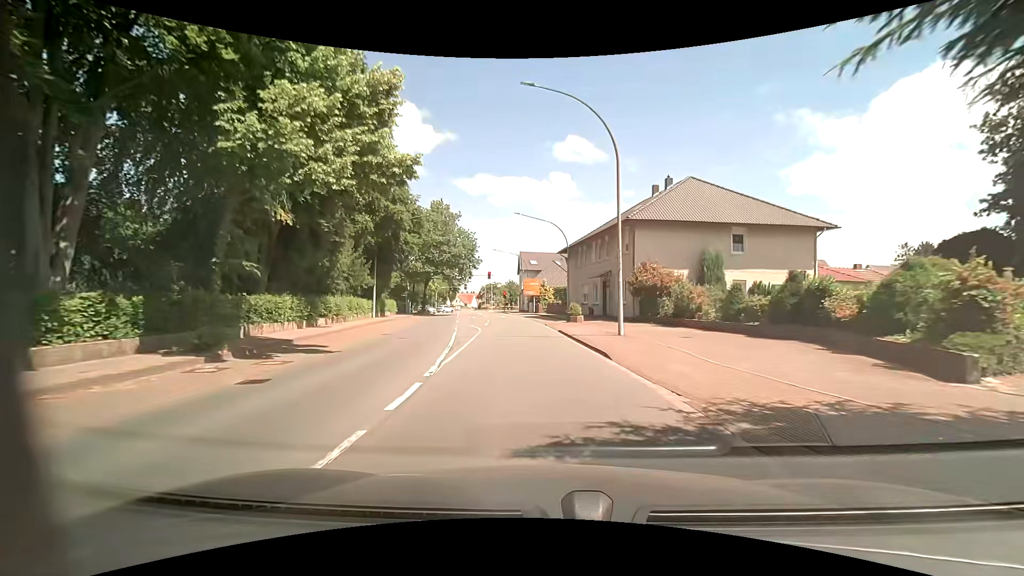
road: primary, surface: asphalt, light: Day
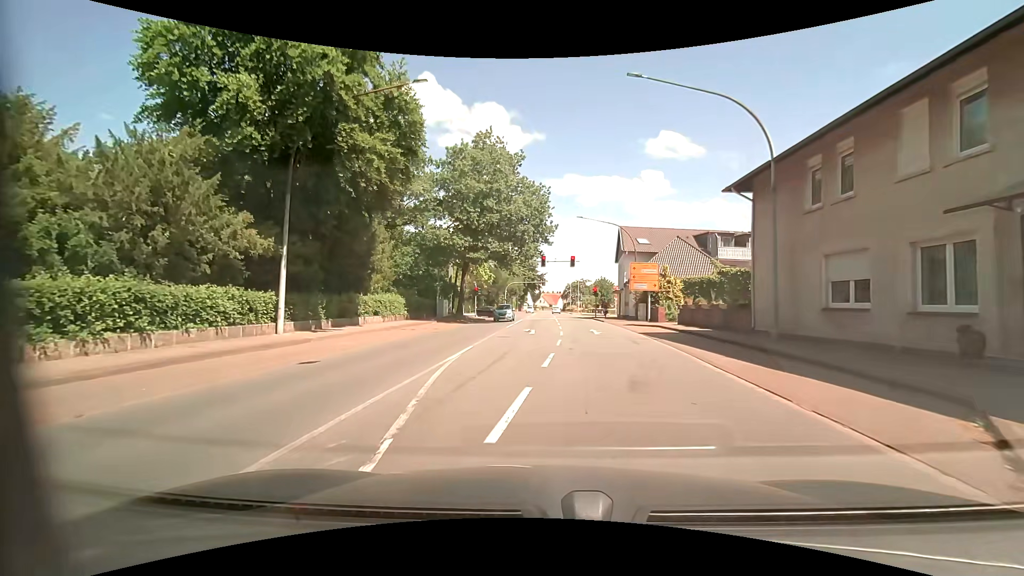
(-1.9, +28.3) m; -10°
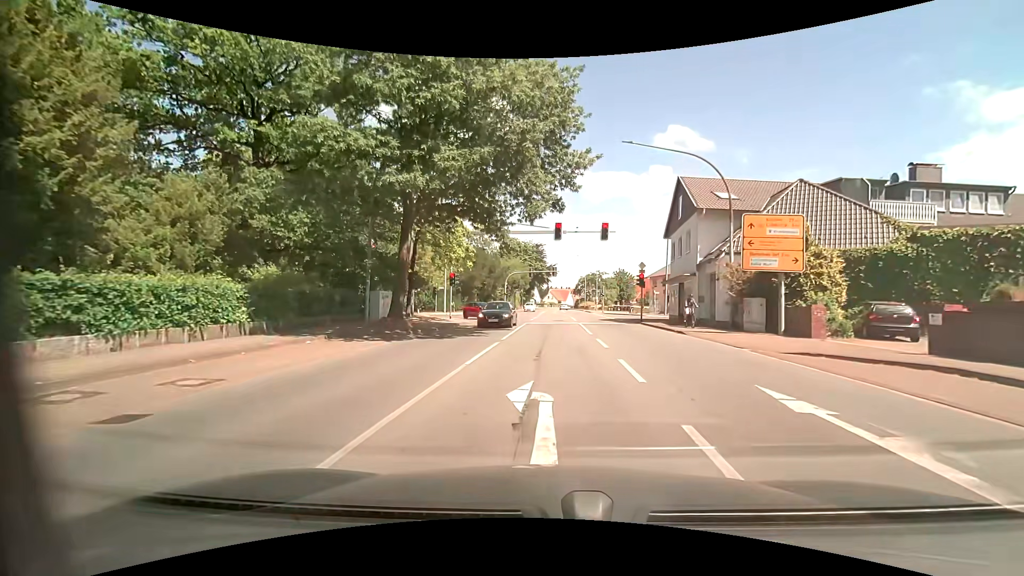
(-0.4, +20.6) m; 0°
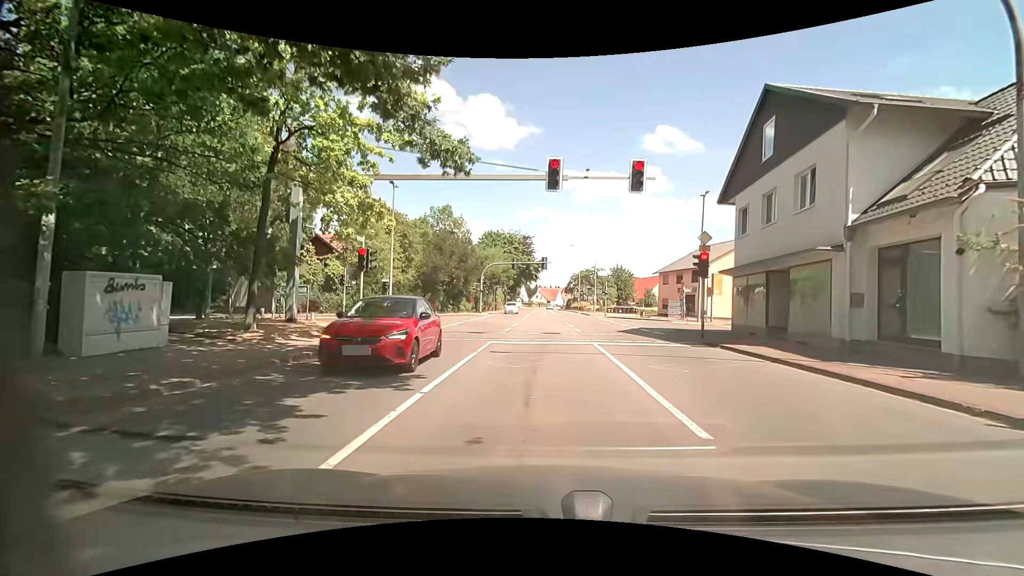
(+0.1, +15.5) m; +1°
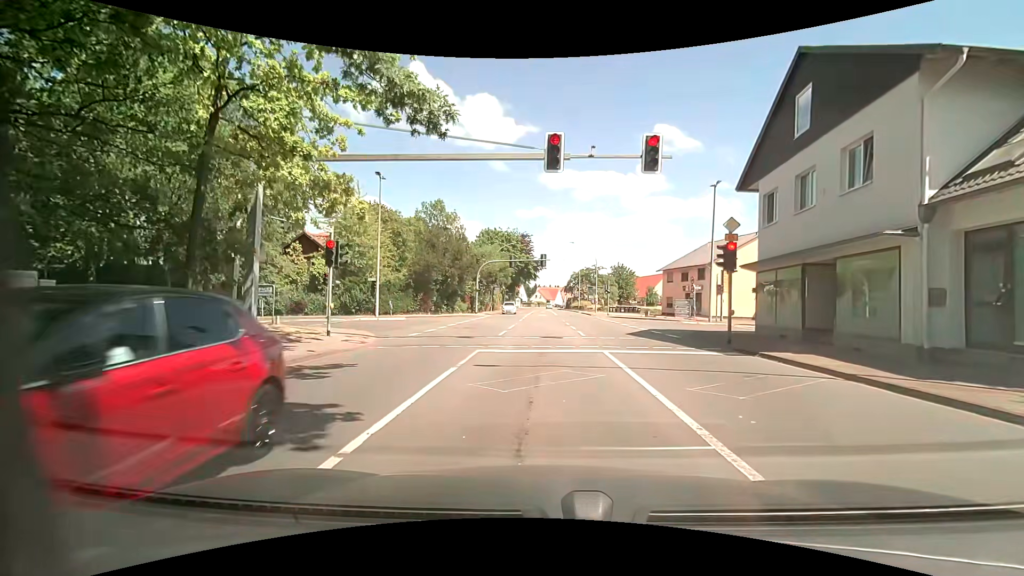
(0.0, +2.8) m; +1°
